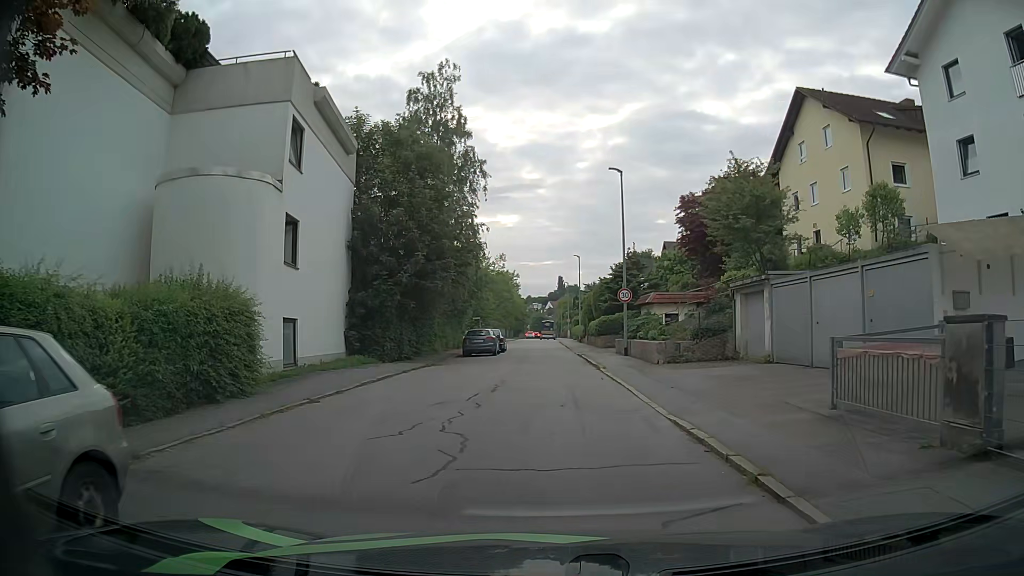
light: Day
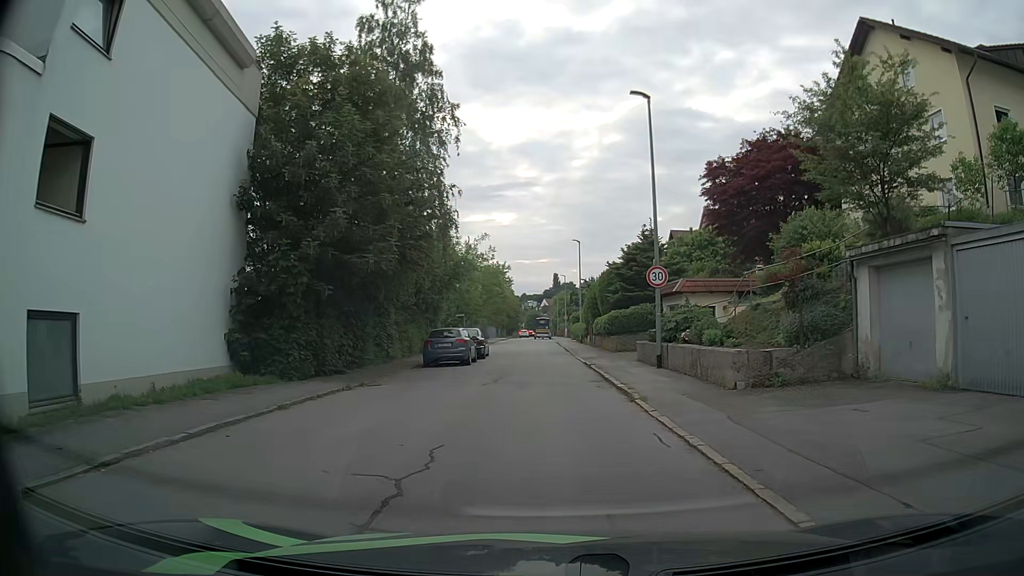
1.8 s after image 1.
(+0.3, +9.9) m; +2°
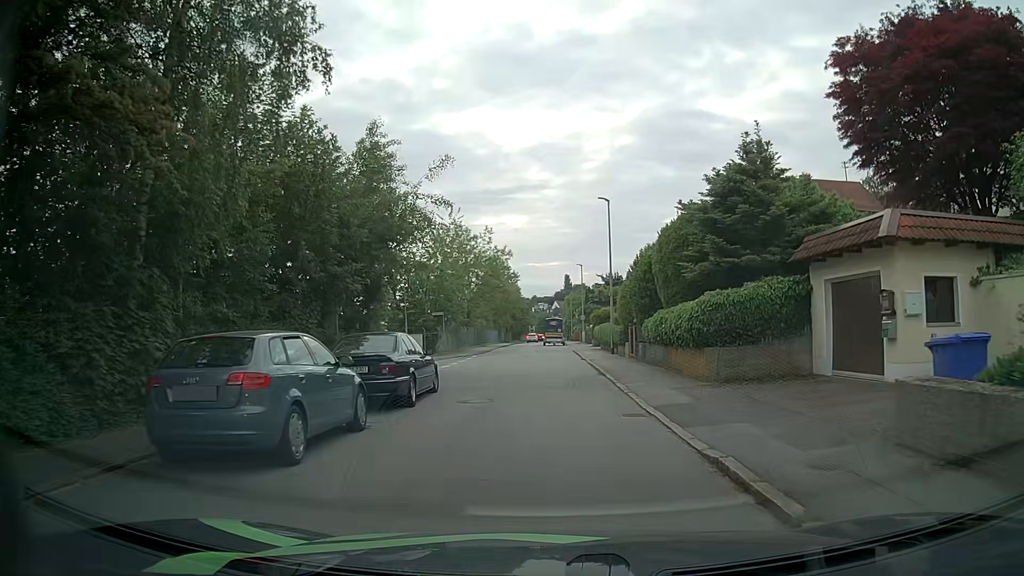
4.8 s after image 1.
(-0.1, +18.3) m; -1°
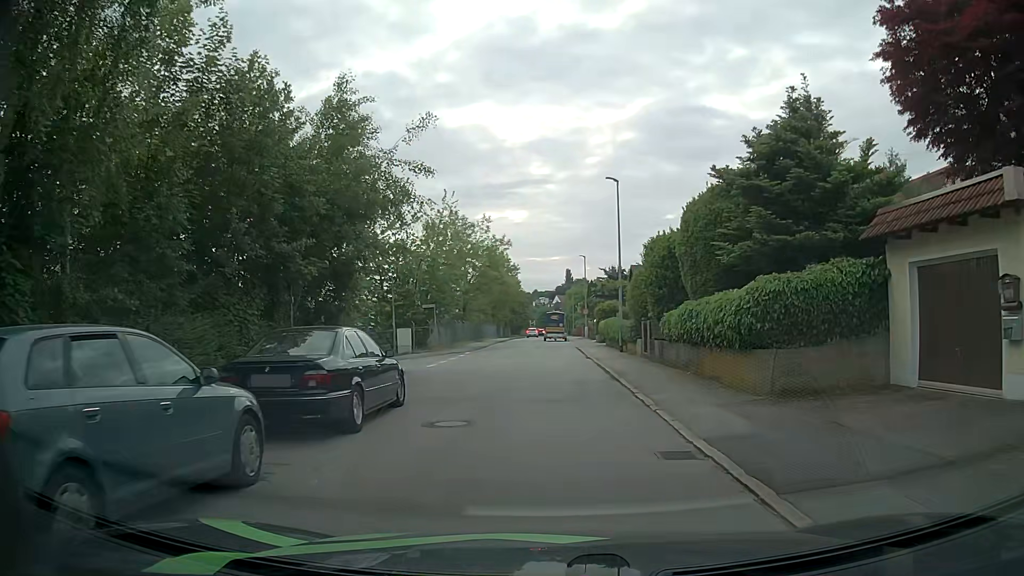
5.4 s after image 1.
(0.0, +3.8) m; 0°
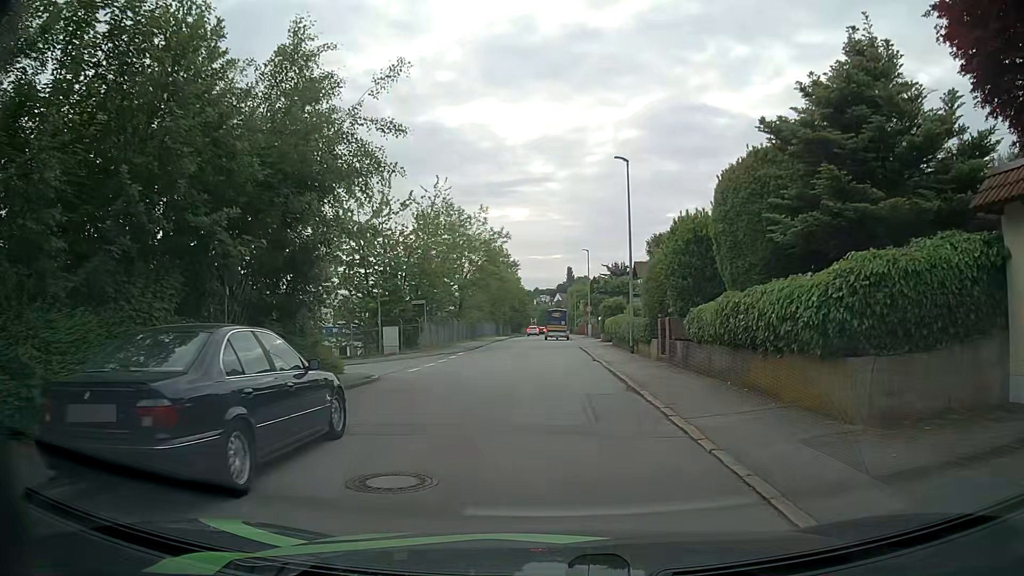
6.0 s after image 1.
(0.0, +3.6) m; +1°
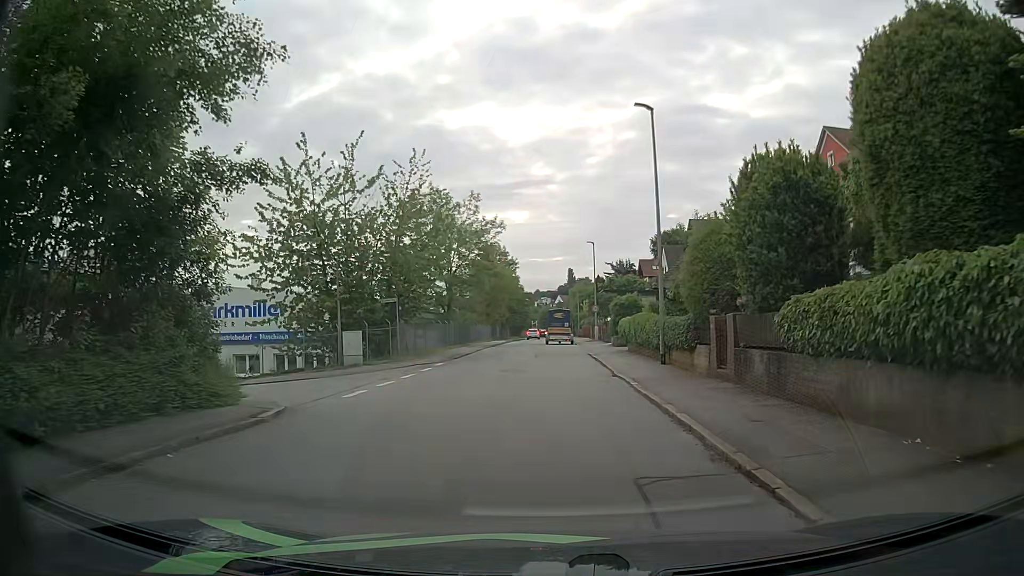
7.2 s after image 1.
(-0.1, +7.2) m; -1°
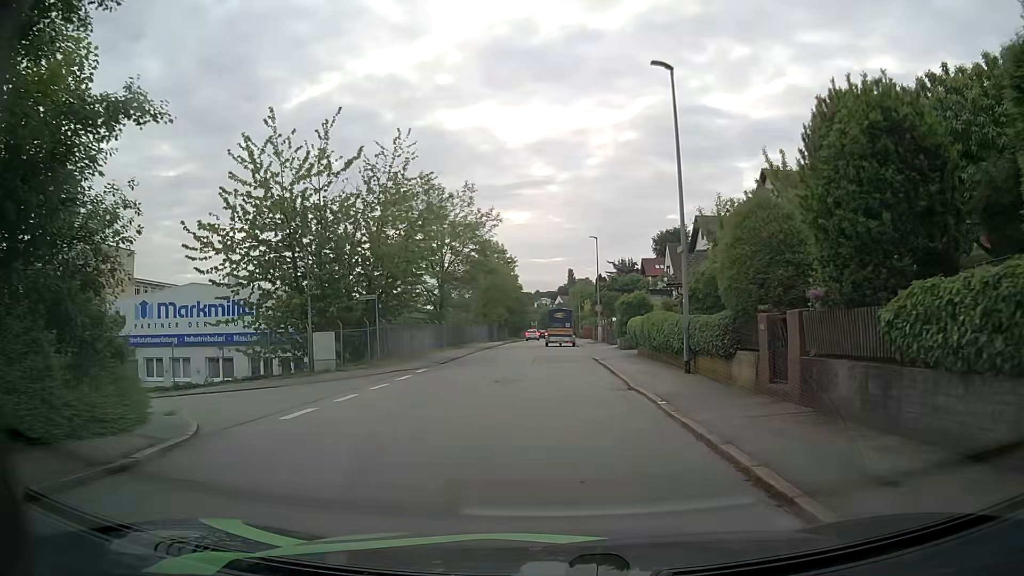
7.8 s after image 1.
(0.0, +3.7) m; -1°
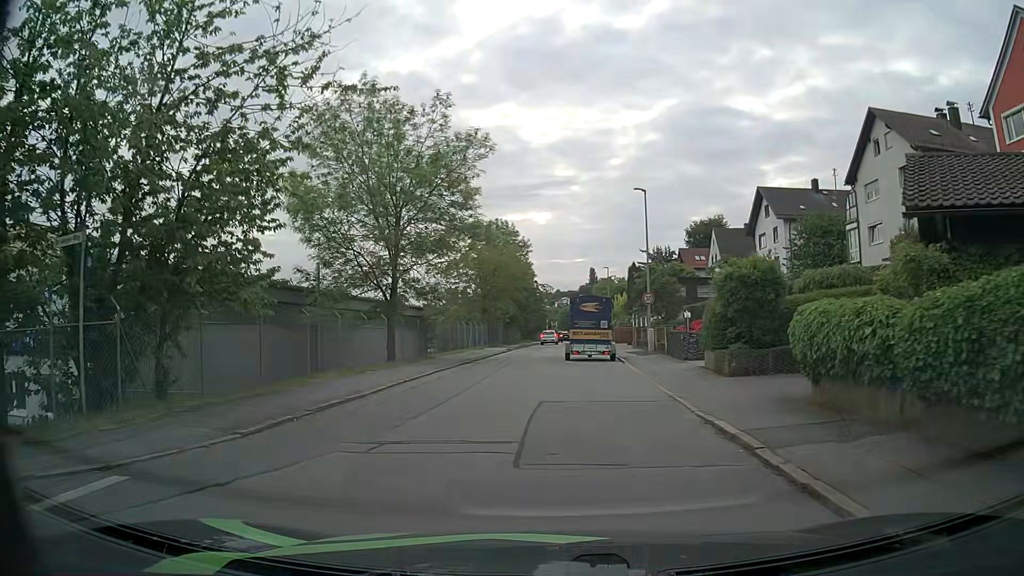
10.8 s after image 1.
(+0.1, +18.7) m; -1°
